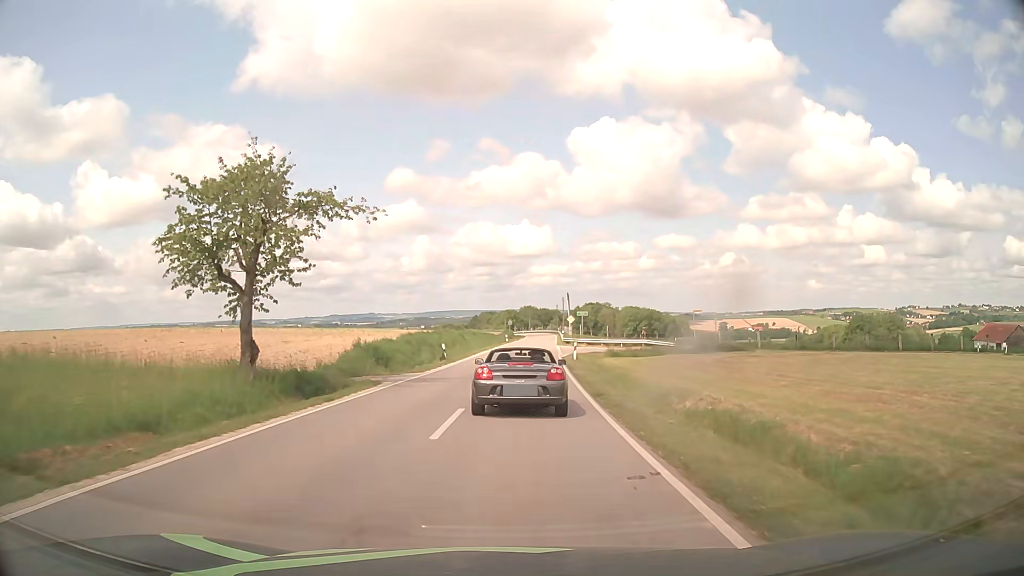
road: tertiary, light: Day
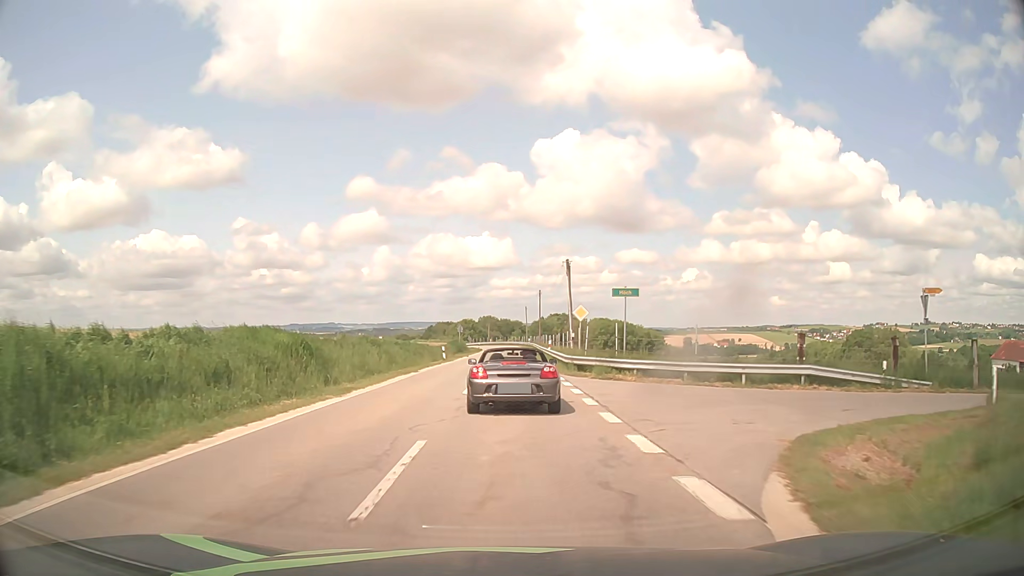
(+1.4, +40.3) m; +3°
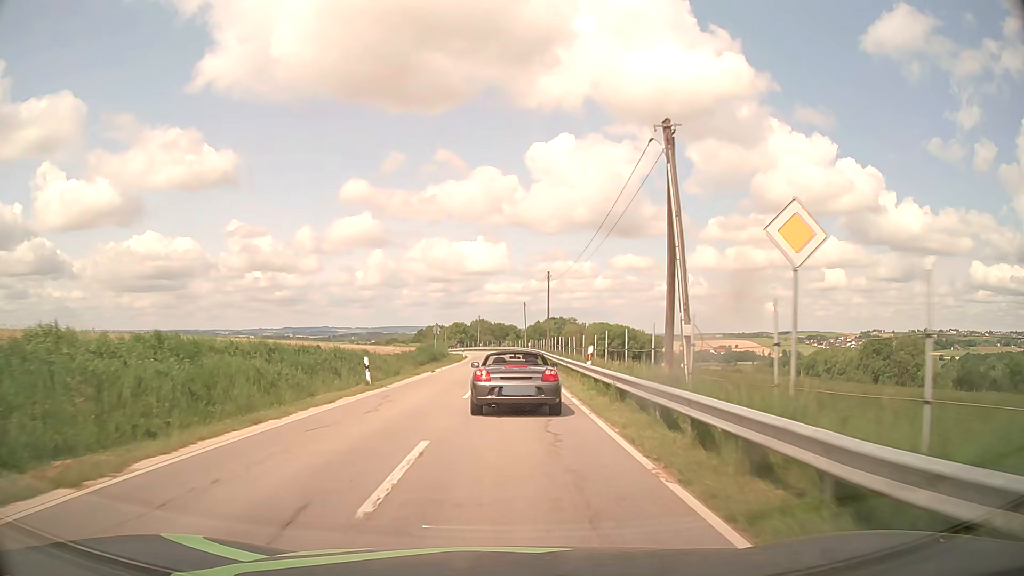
(+0.2, +24.2) m; +1°
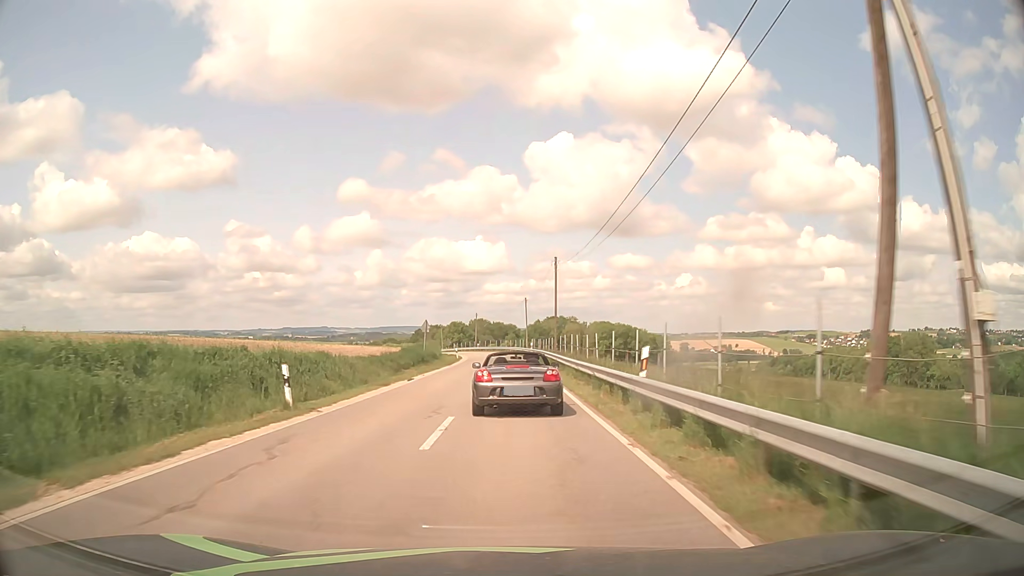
(0.0, +8.4) m; 0°
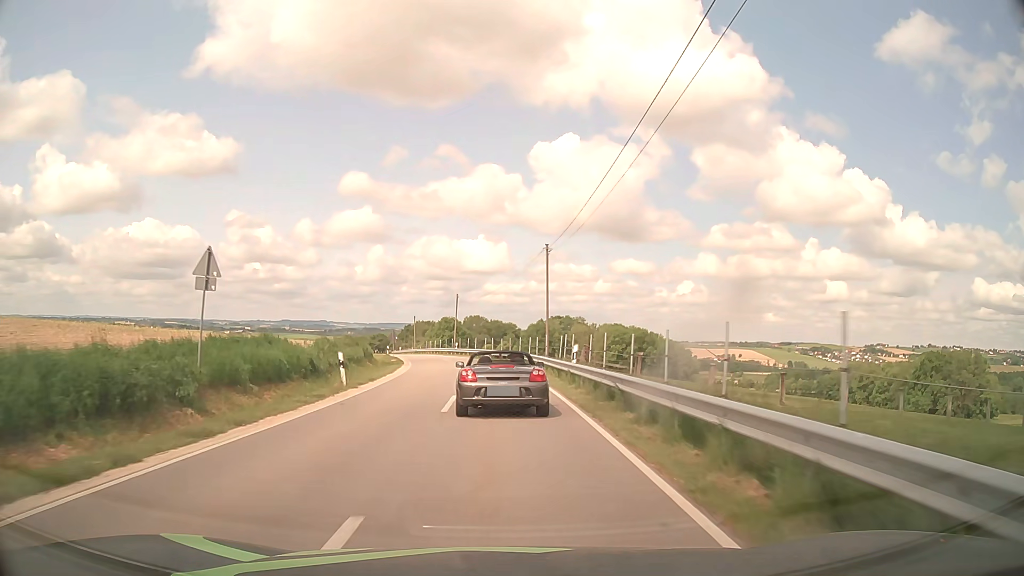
(+0.2, +43.8) m; 0°
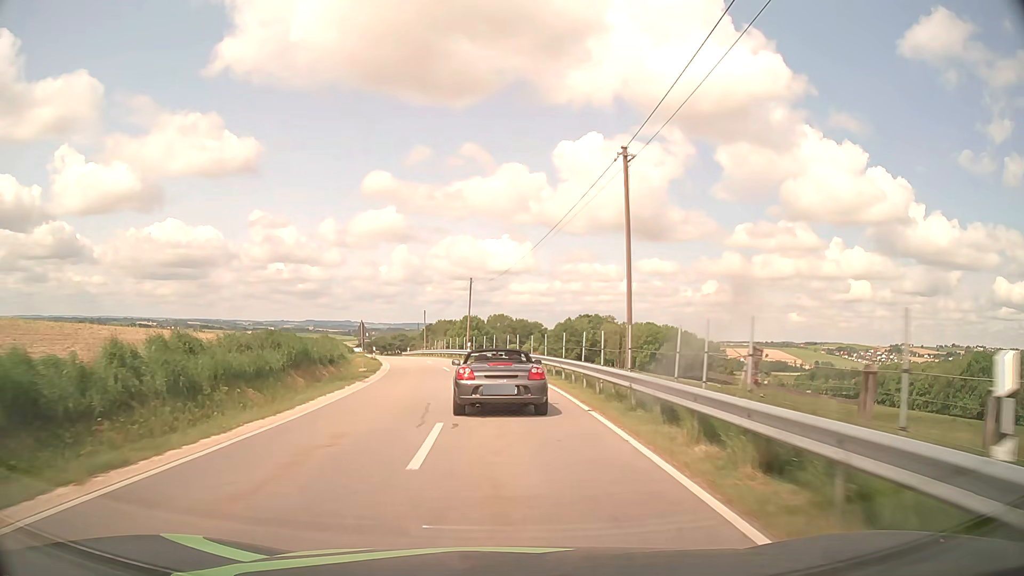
(-0.2, +18.1) m; -2°
(0, +10) (-1, +20) (-2, +30) (-3, +40) (-5, +50) (-7, +59) (-10, +69) (-12, +79) (-14, +88) (-17, +98) m
